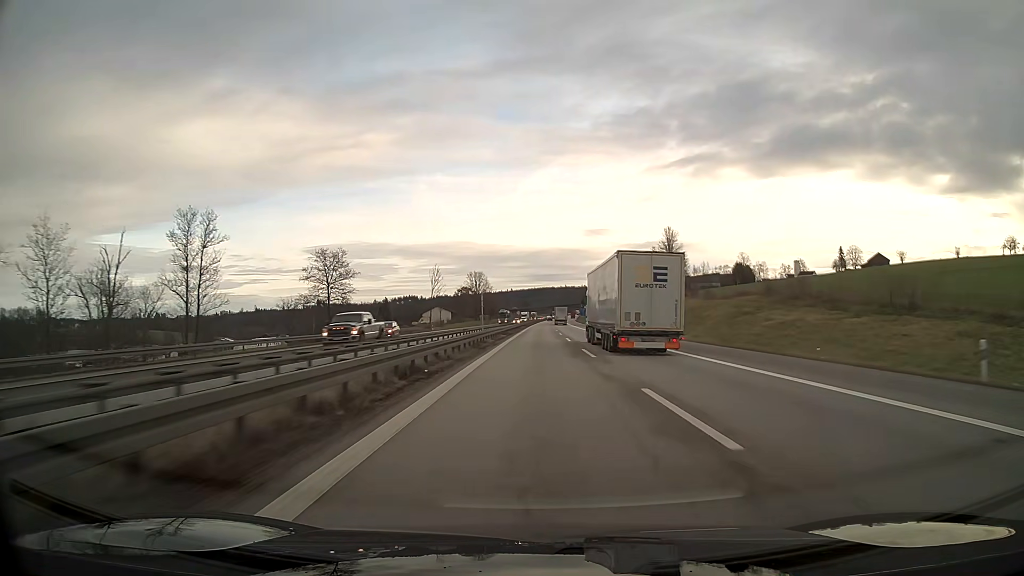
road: motorway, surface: asphalt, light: Day
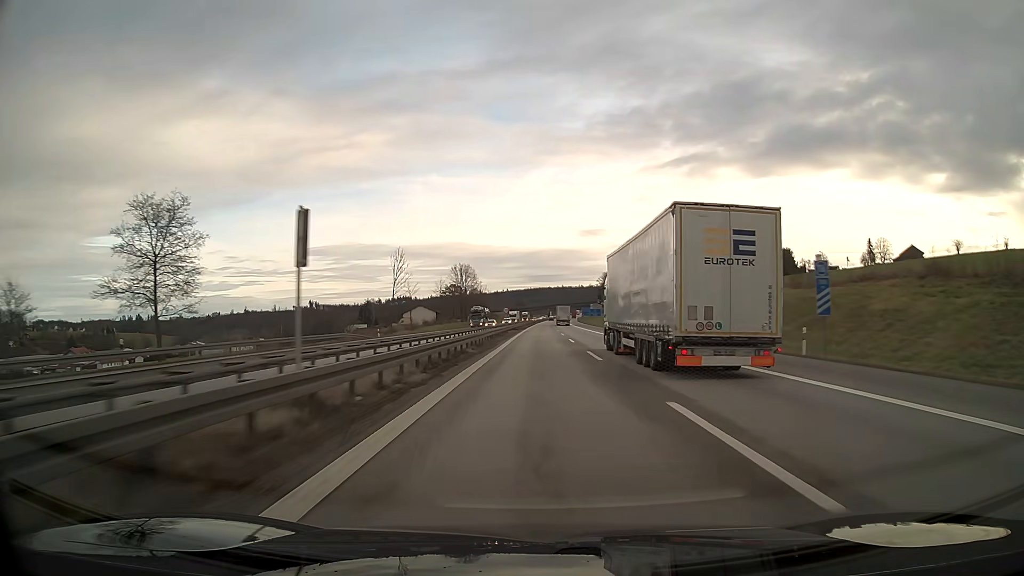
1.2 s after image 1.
(+0.1, +38.0) m; 0°
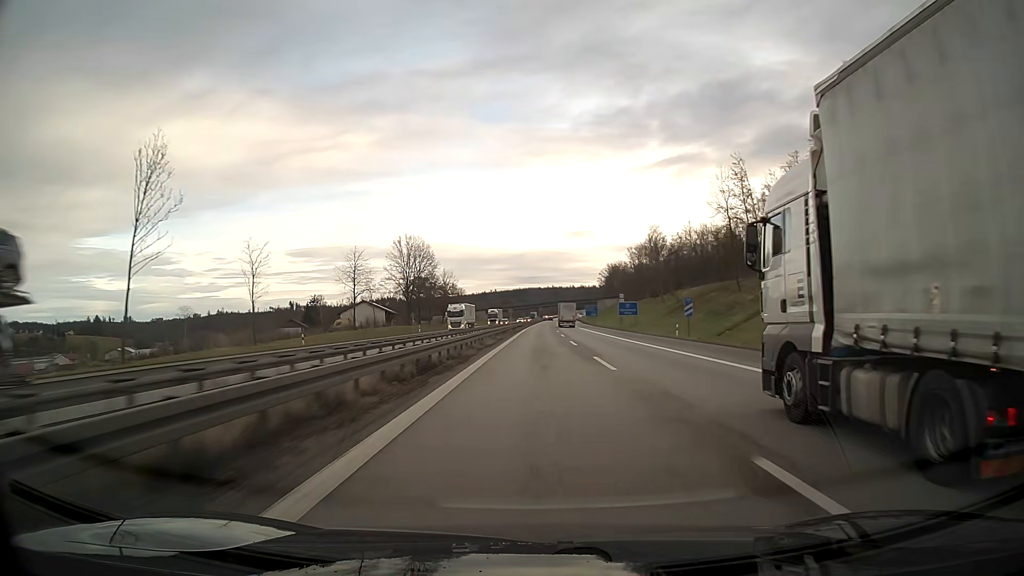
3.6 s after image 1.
(+0.6, +76.0) m; +1°
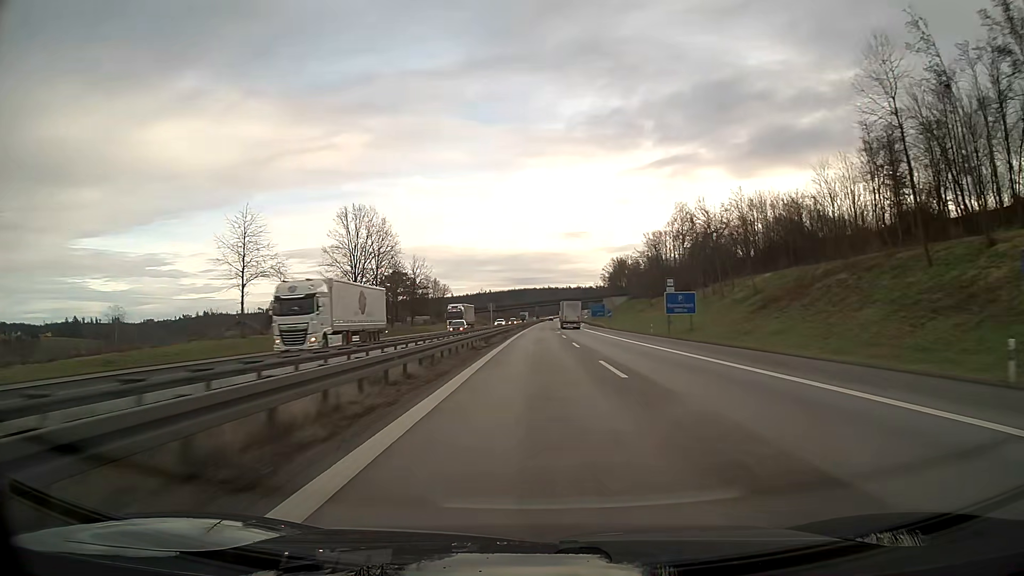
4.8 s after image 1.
(+0.1, +38.0) m; 0°
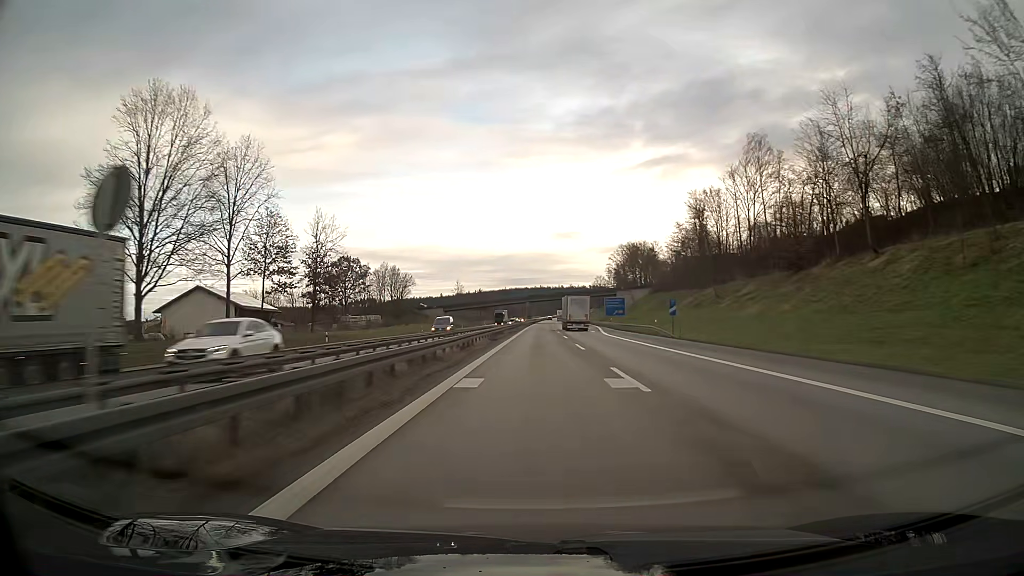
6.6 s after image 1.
(+0.4, +57.0) m; +1°
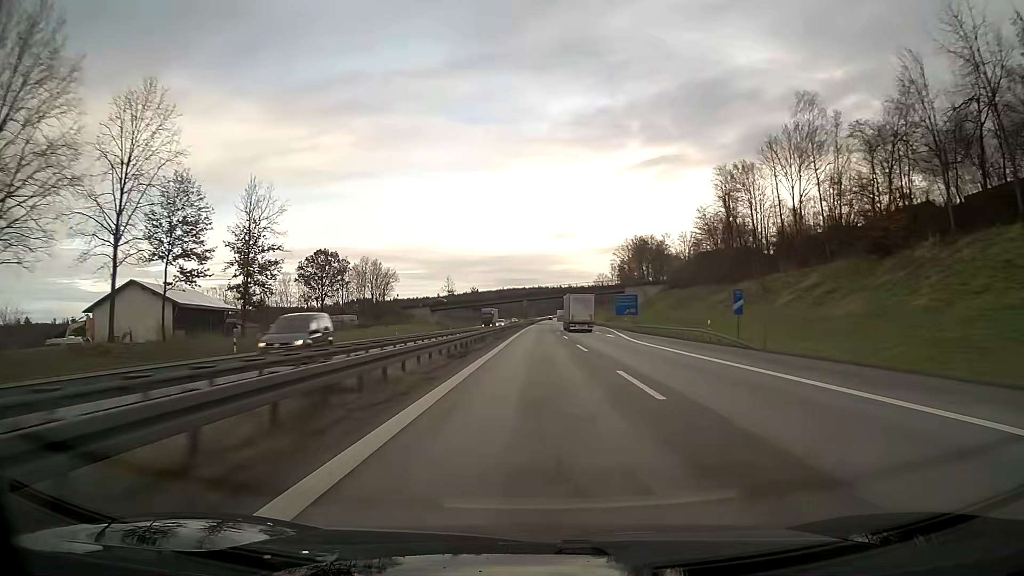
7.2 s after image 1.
(0.0, +19.0) m; 0°
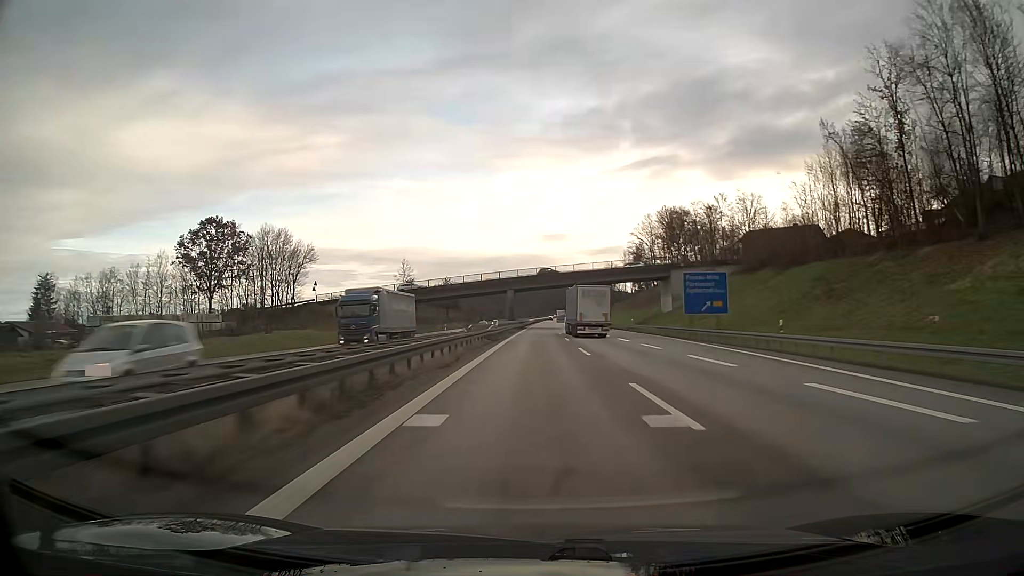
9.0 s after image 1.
(+0.3, +57.1) m; +1°
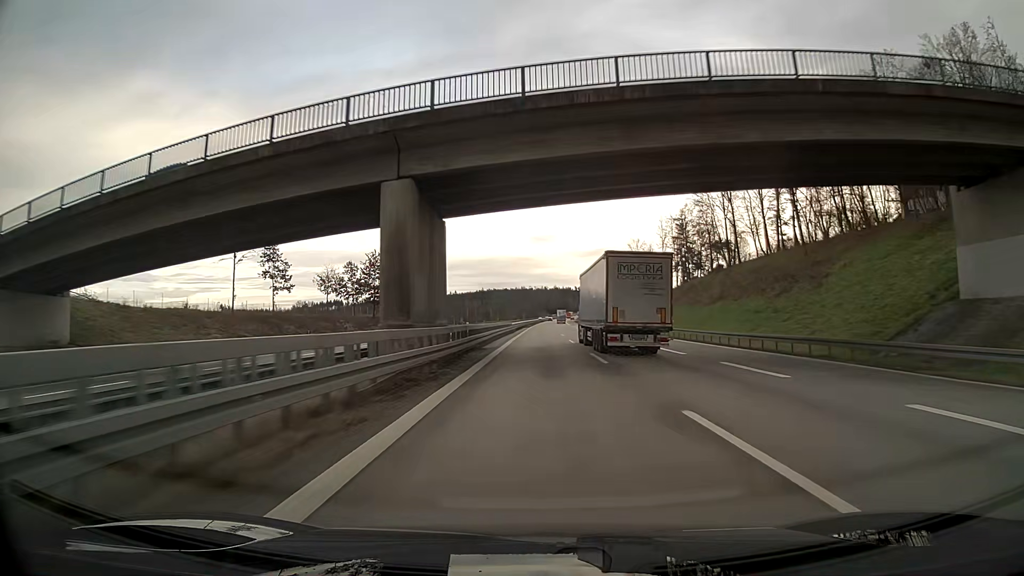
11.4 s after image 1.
(+0.5, +76.0) m; +1°
